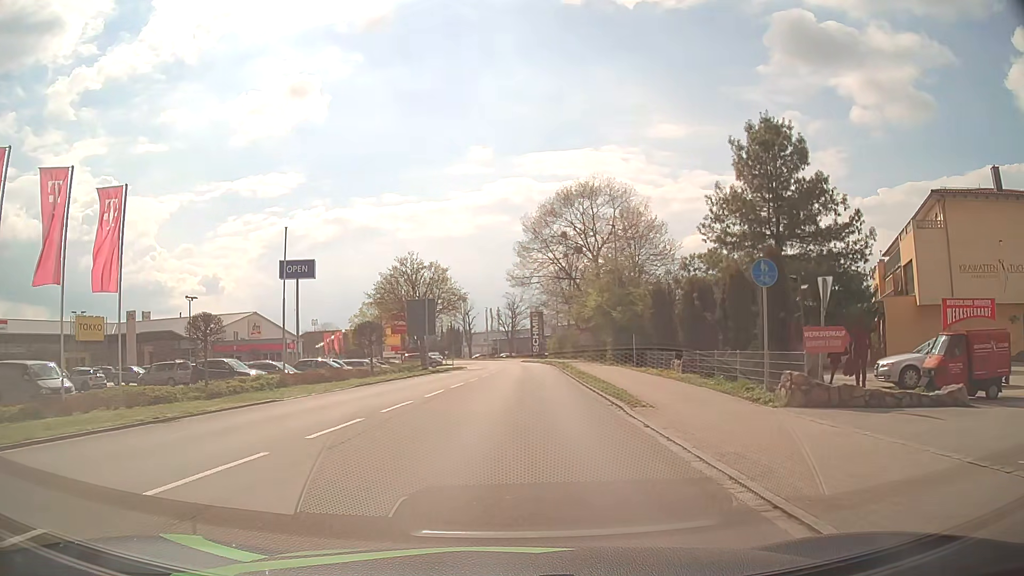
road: tertiary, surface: asphalt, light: Day
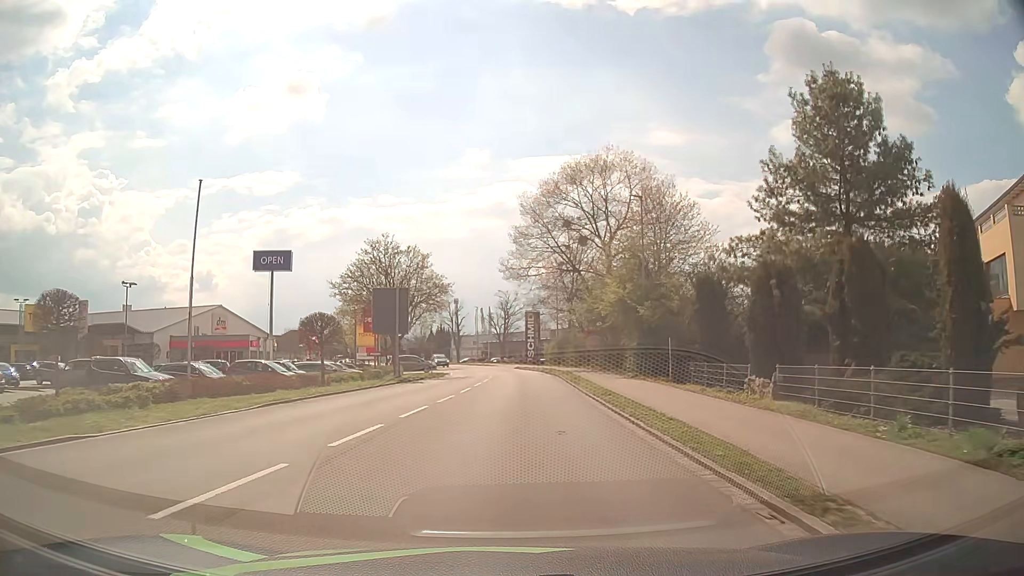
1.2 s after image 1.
(+0.1, +9.9) m; +1°
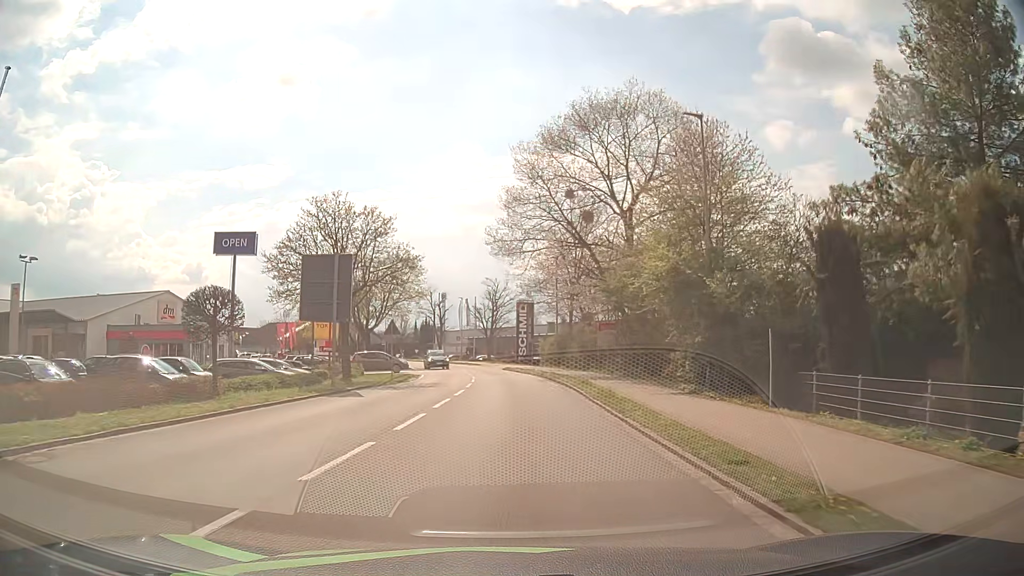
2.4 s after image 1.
(+0.1, +11.6) m; +1°
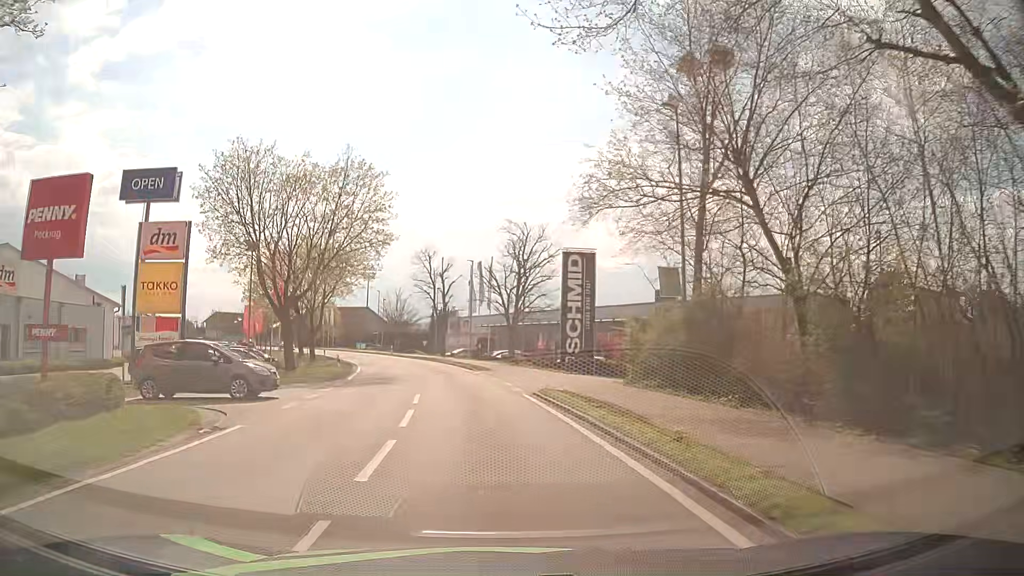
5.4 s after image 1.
(-0.2, +31.7) m; -3°
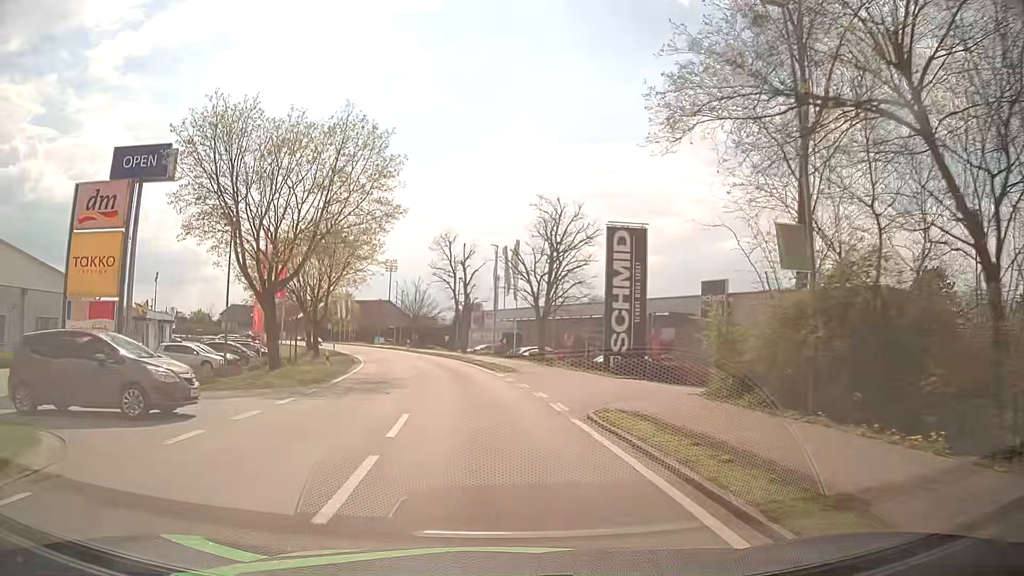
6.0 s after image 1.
(-0.1, +6.6) m; -2°
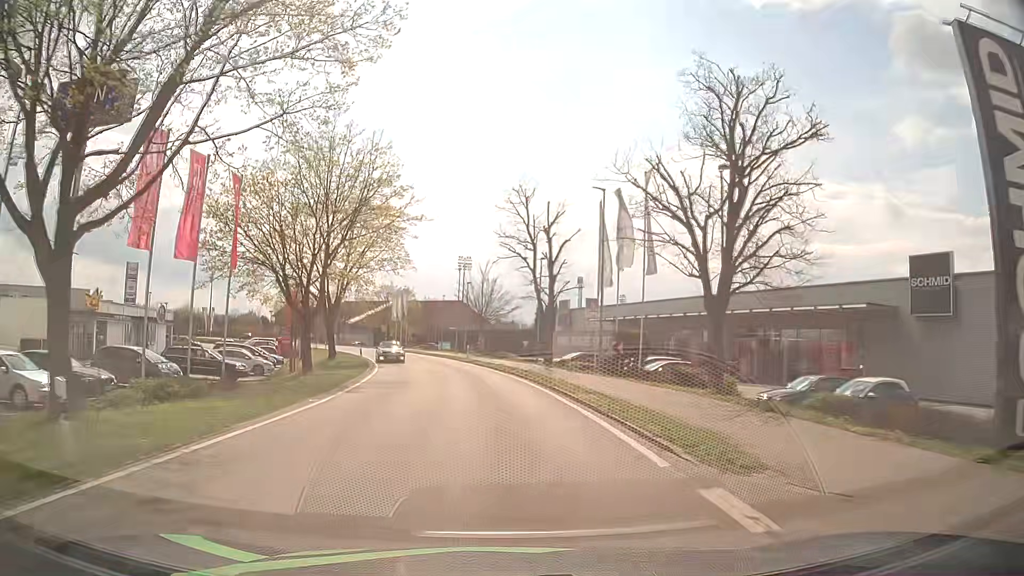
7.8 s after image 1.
(-1.0, +20.3) m; -6°
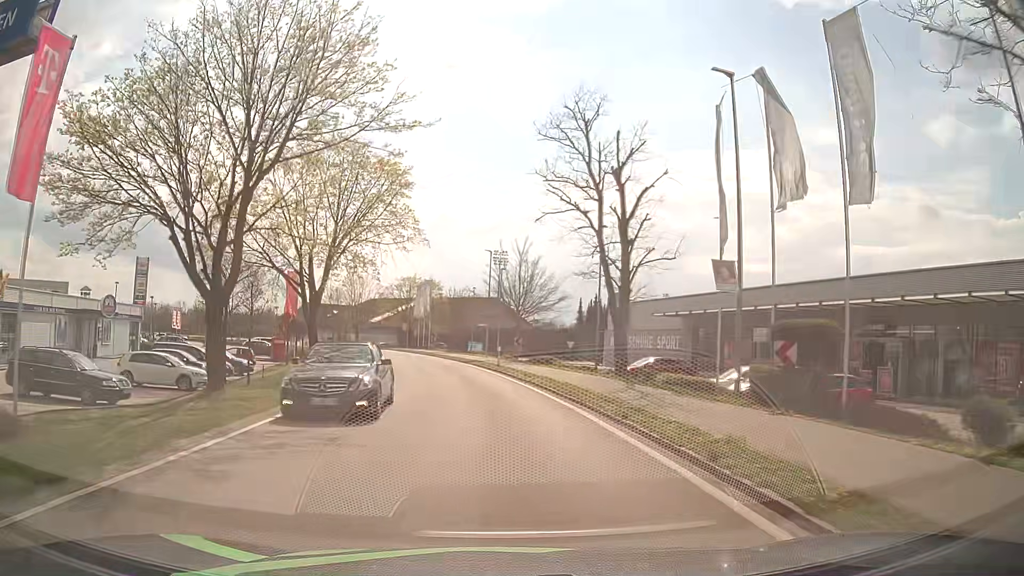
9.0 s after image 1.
(-0.3, +14.0) m; -3°
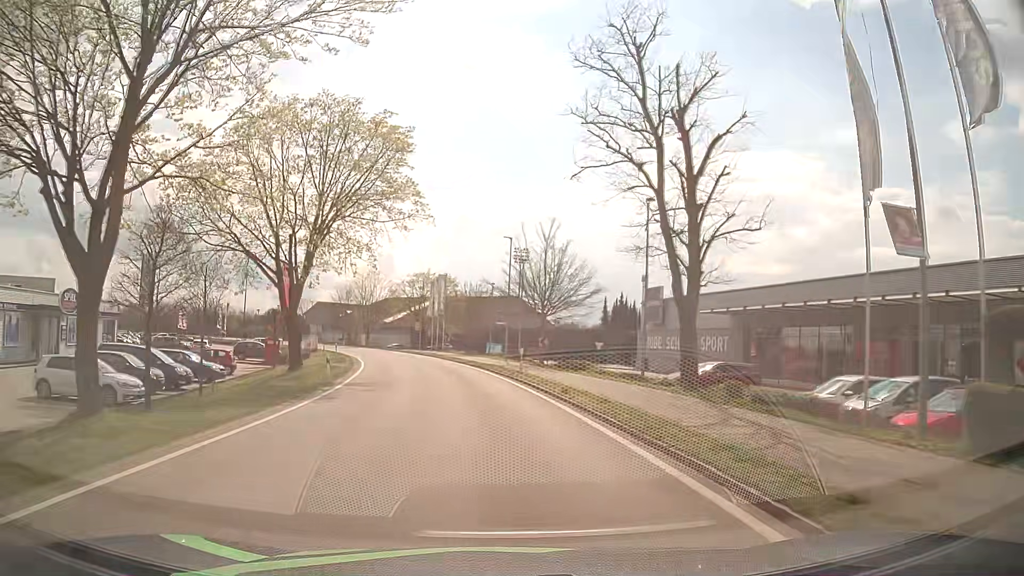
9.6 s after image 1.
(-0.1, +7.1) m; -2°
(0, +10) (-1, +20) (-2, +30) (-4, +40) (-7, +49) (-9, +59) (-12, +69) (-16, +78) (-20, +87) (-25, +96) m
